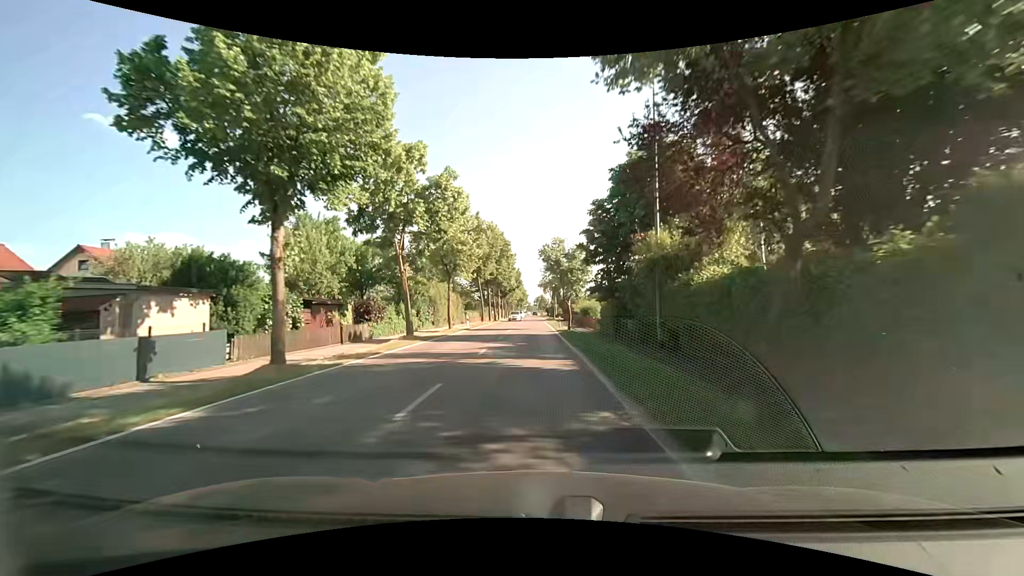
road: tertiary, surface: asphalt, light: Day
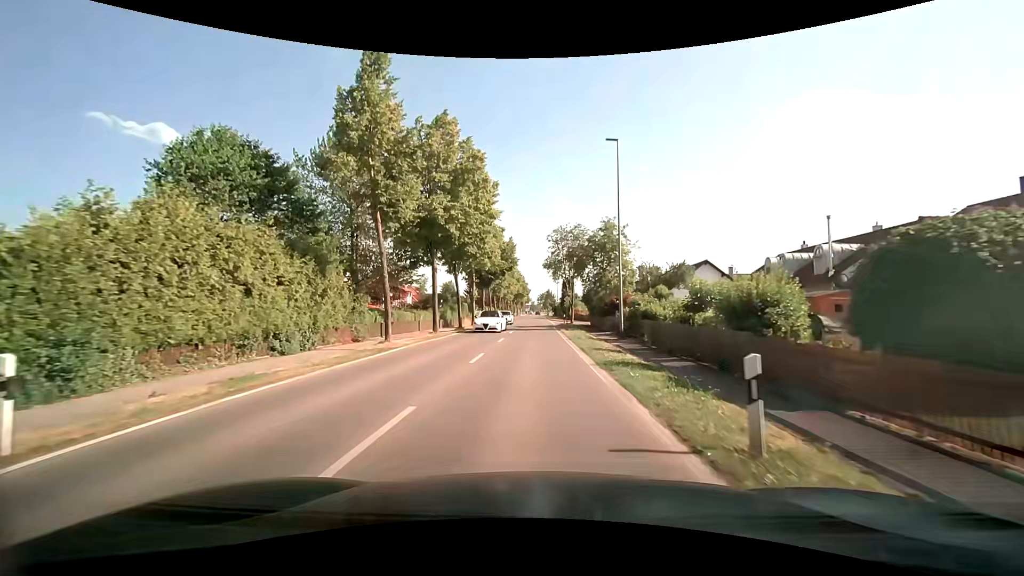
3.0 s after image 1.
(-0.2, +38.3) m; -1°
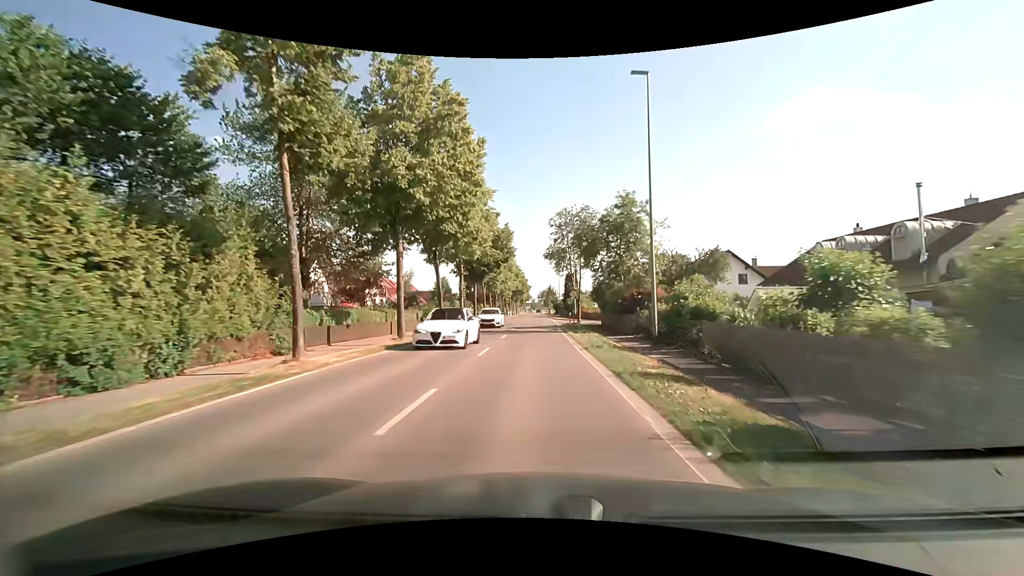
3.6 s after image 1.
(0.0, +7.7) m; 0°
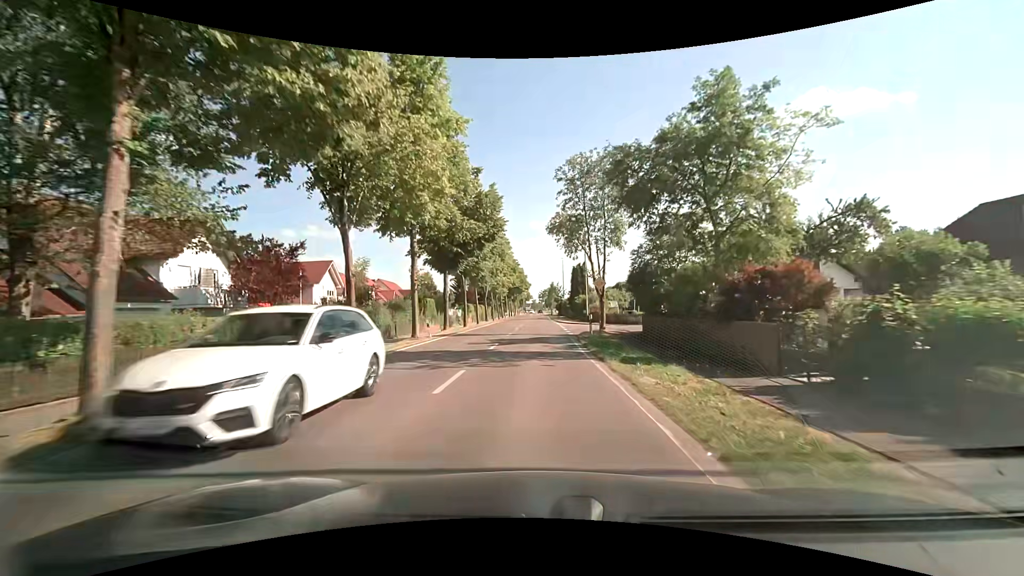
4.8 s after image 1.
(0.0, +15.4) m; 0°
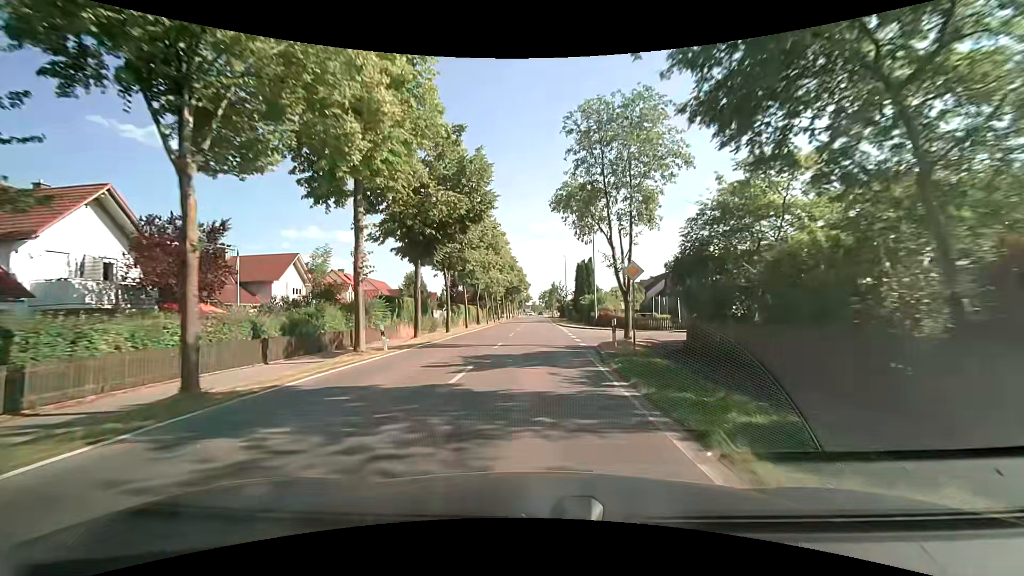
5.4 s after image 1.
(0.0, +7.7) m; 0°
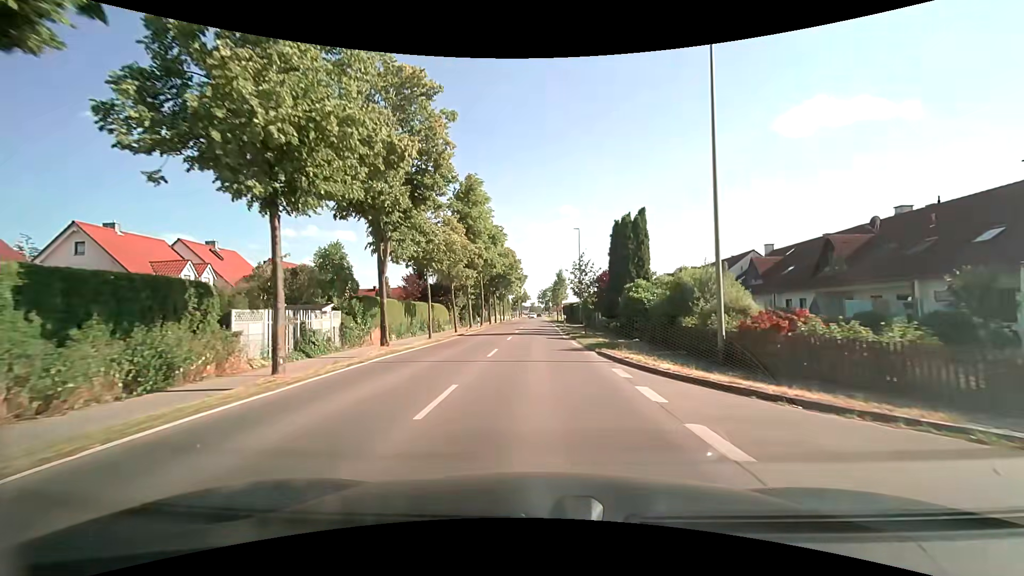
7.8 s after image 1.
(+0.1, +30.1) m; 0°
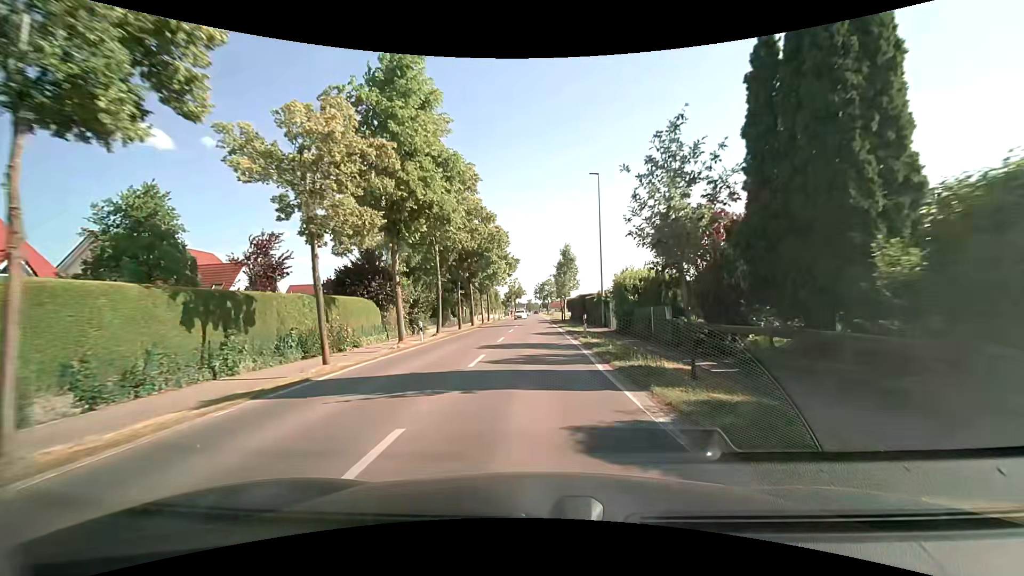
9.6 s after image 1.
(0.0, +21.7) m; +1°
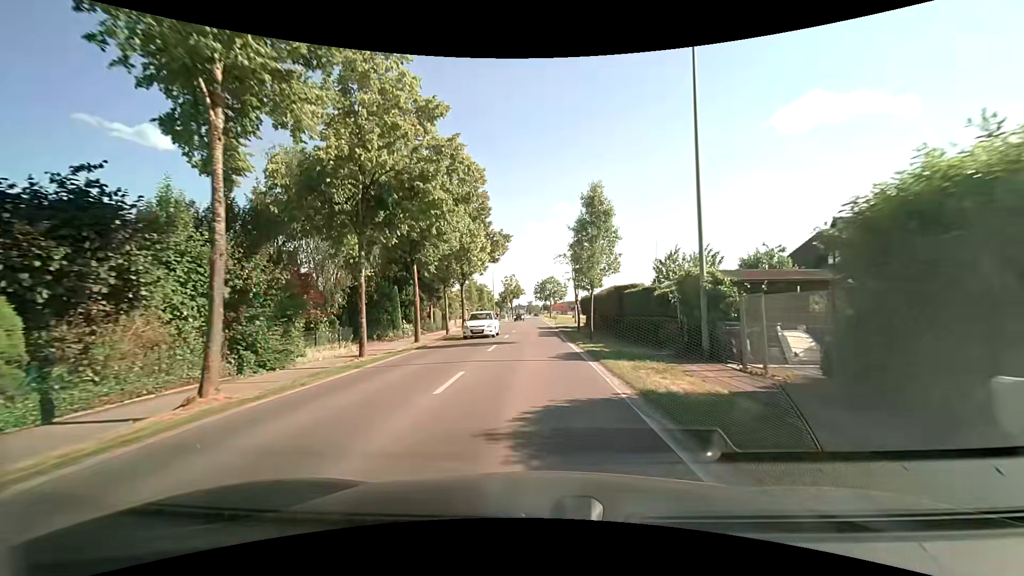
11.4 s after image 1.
(-0.1, +21.4) m; -1°
(0, +10) (0, +20) (0, +30) (0, +40) (0, +50) (0, +60) (0, +70) (0, +80) (0, +90) (0, +100) m
